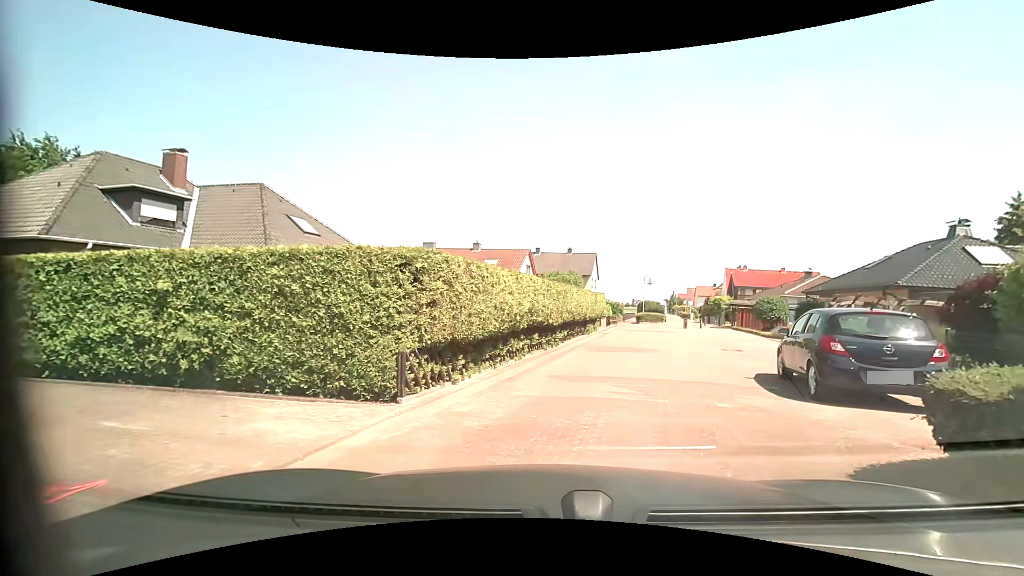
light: Day
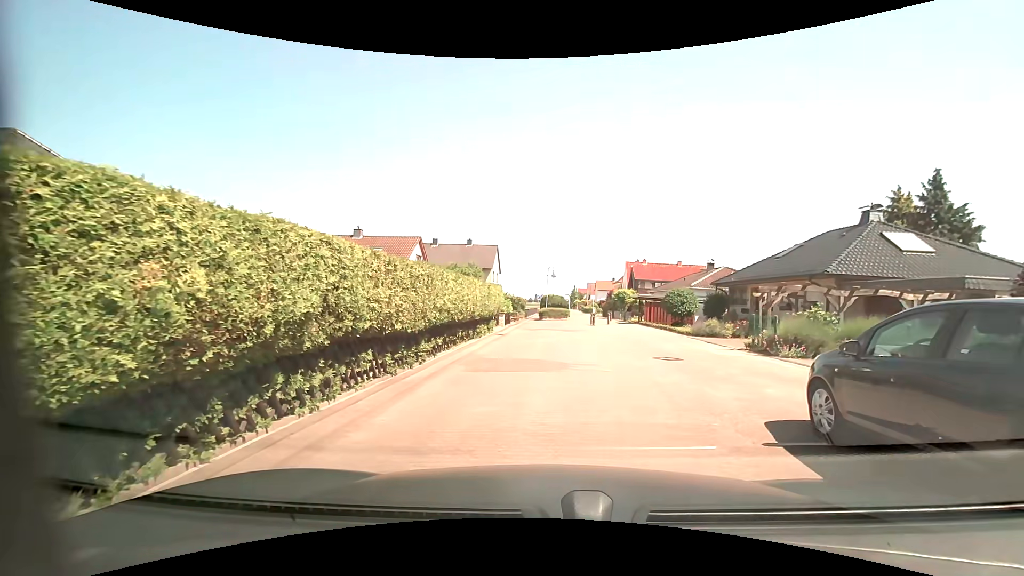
(+0.4, +6.0) m; +9°
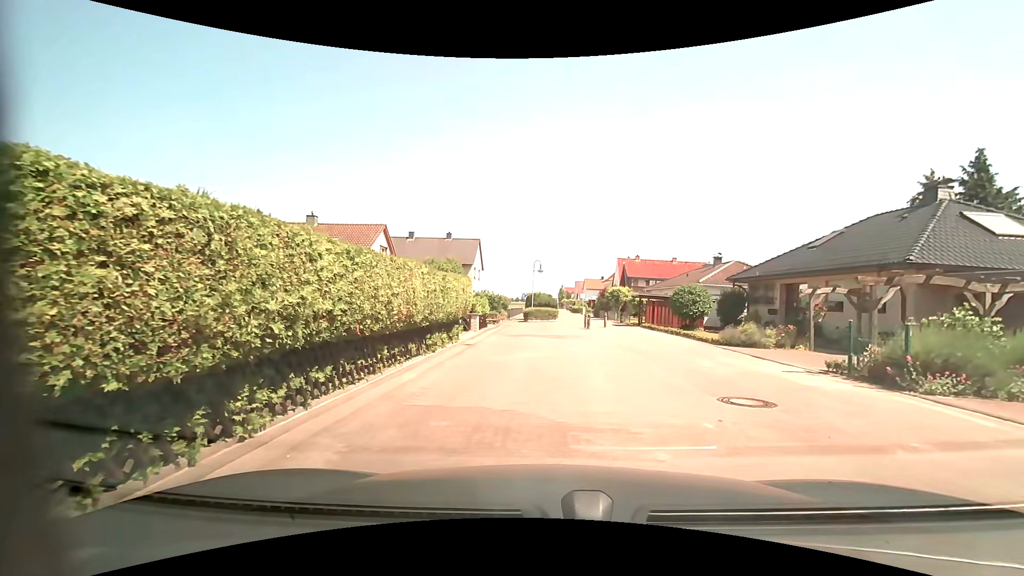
(+0.1, +5.9) m; +2°
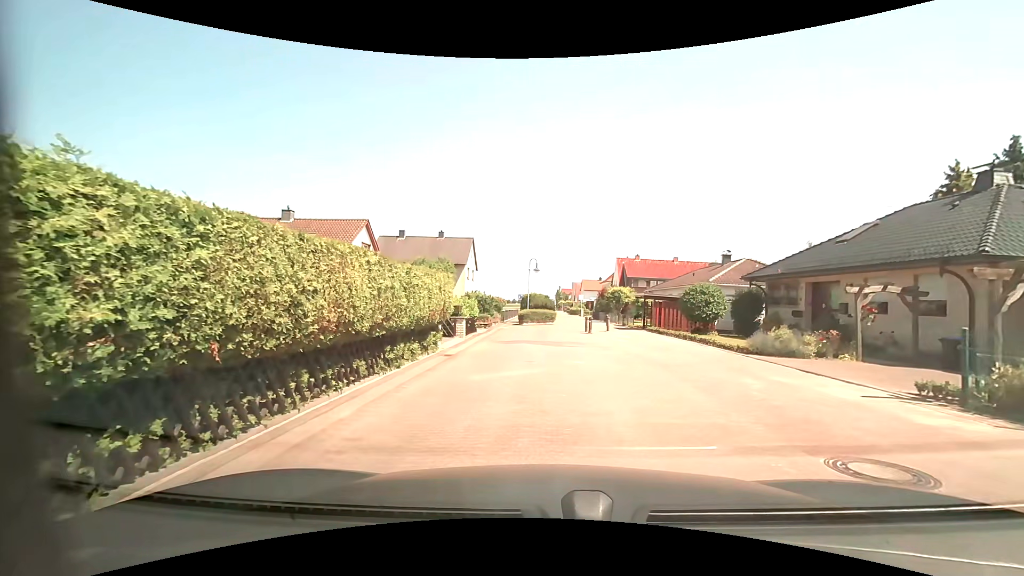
(0.0, +2.9) m; 0°
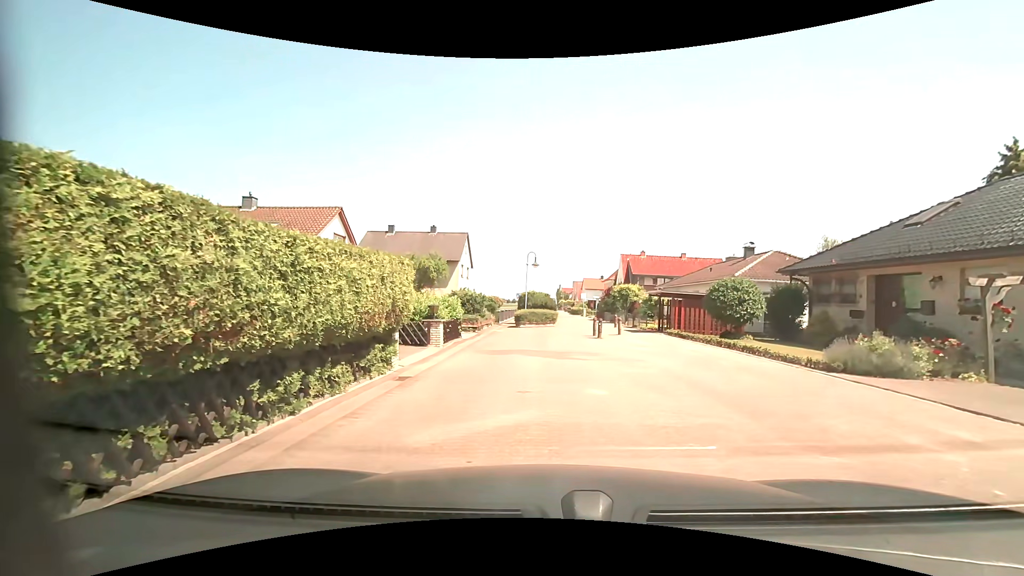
(0.0, +4.3) m; -1°
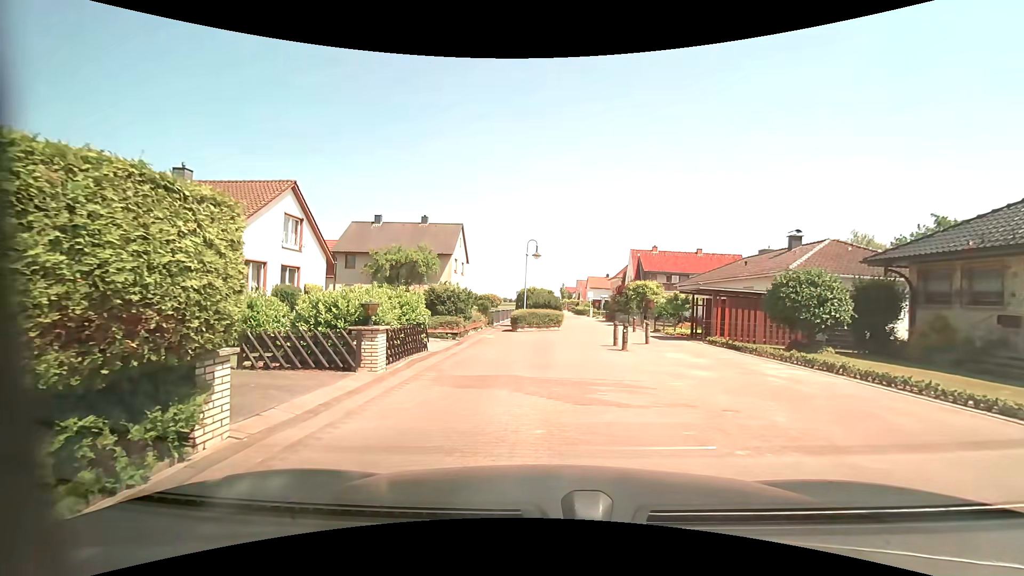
(+0.1, +5.8) m; +1°
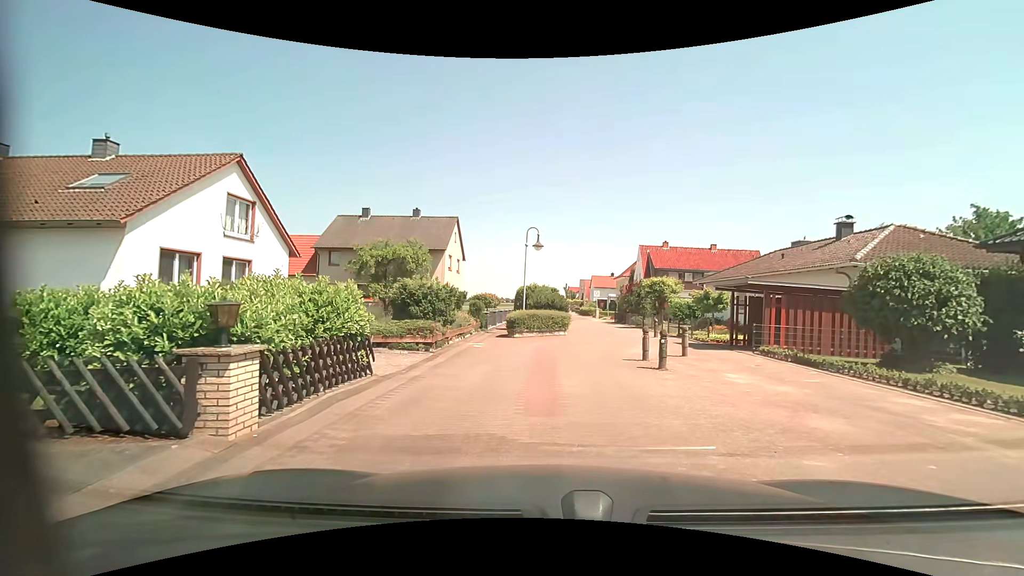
(0.0, +4.4) m; 0°
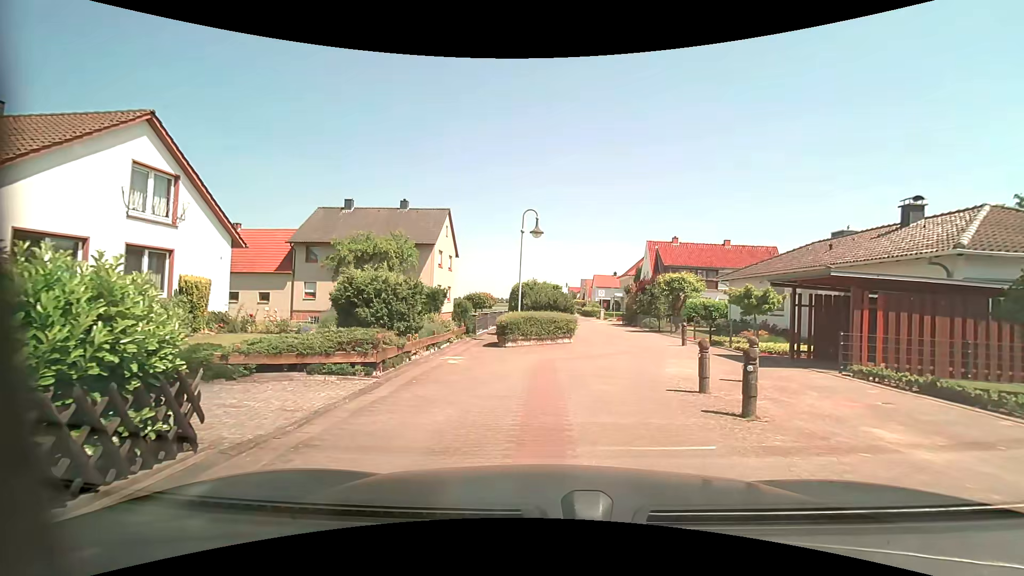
(0.0, +4.4) m; 0°
